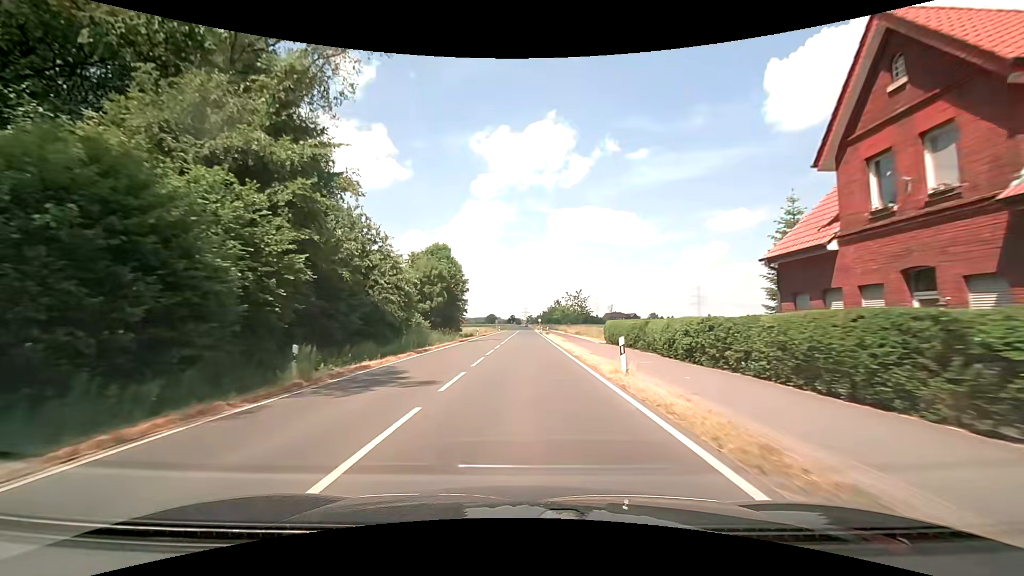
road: secondary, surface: asphalt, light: Day
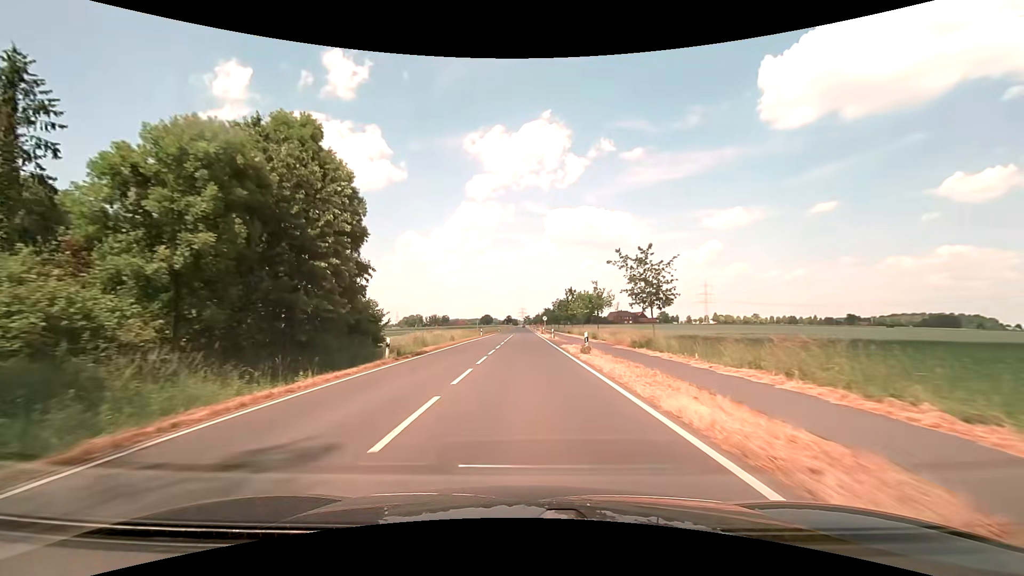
(0.0, +40.9) m; 0°
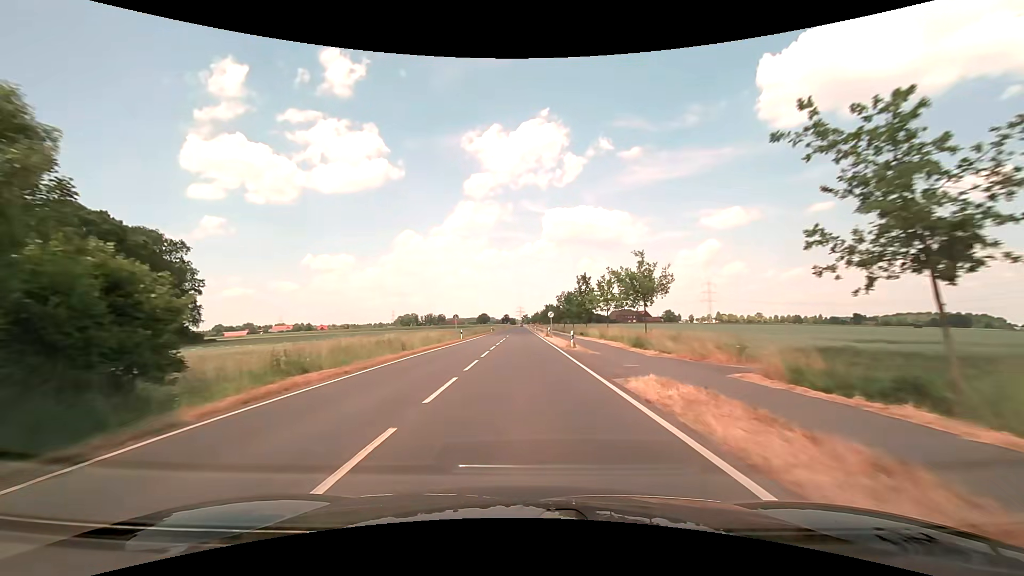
(+0.1, +20.9) m; 0°
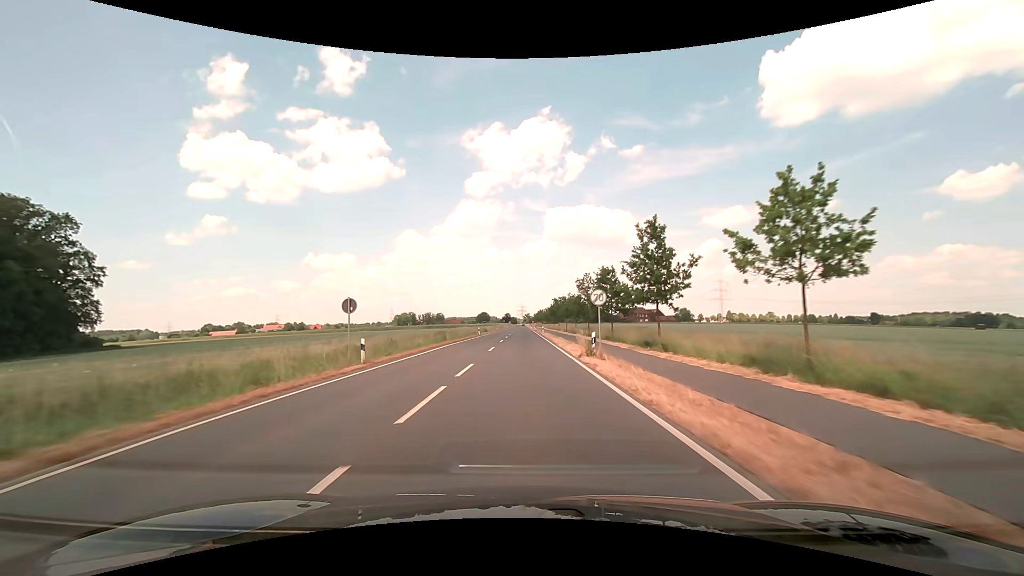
(-0.1, +31.9) m; 0°
(0, +10) (0, +20) (0, +30) (0, +40) (0, +50) (0, +60) (0, +70) (0, +80) (0, +90) (0, +100) m
